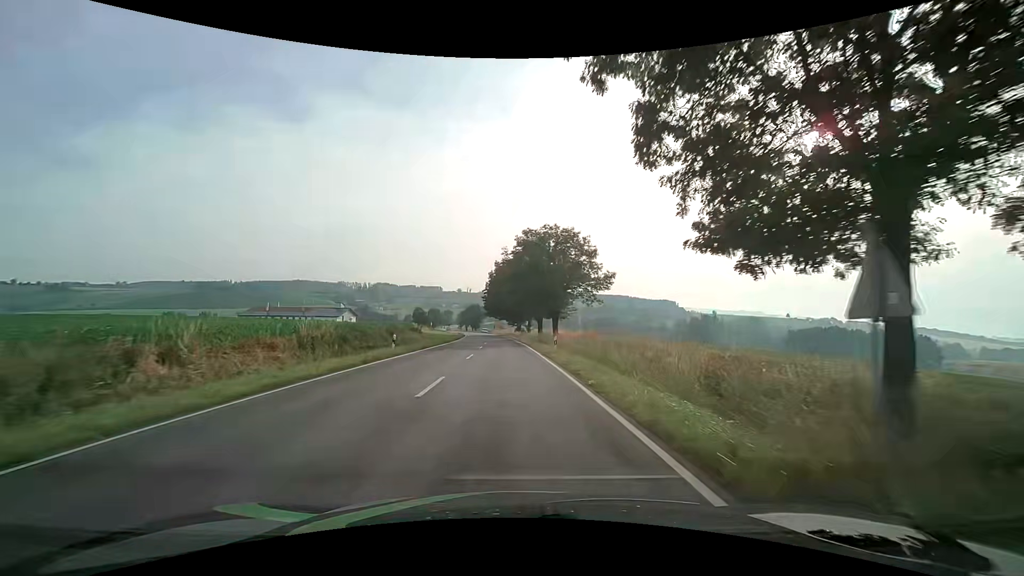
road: secondary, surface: asphalt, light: Day
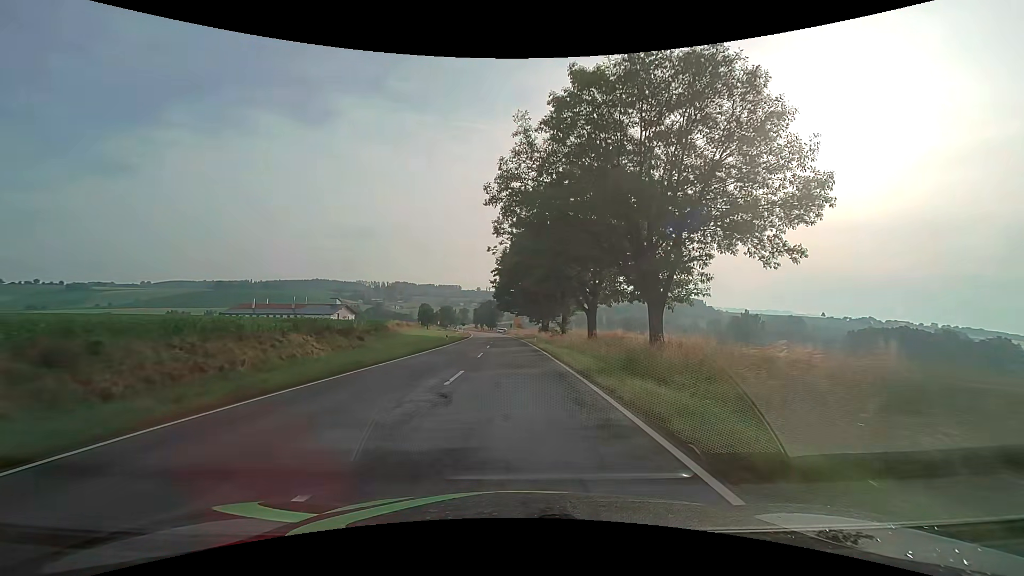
(-0.7, +33.9) m; -2°
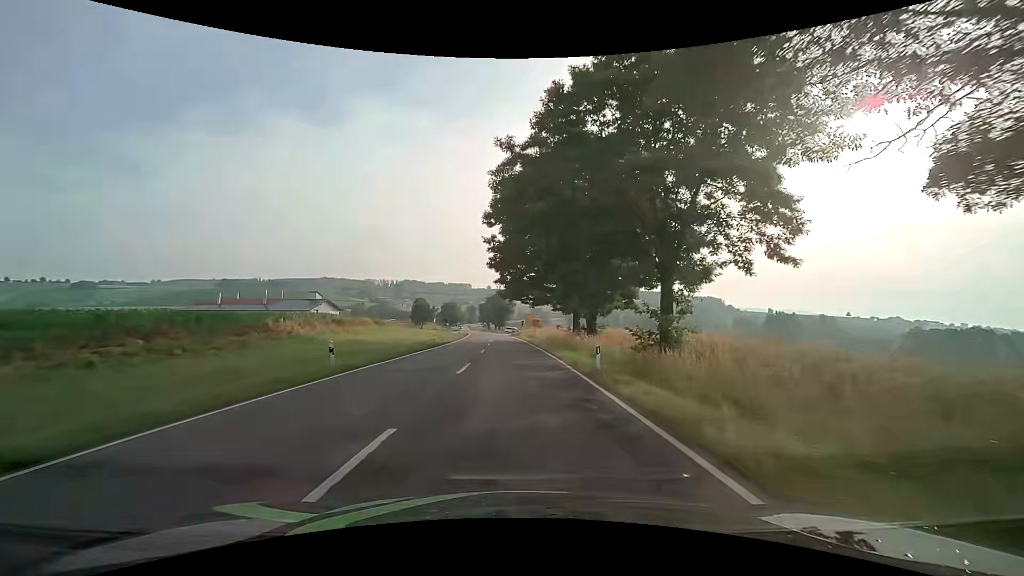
(-0.4, +33.5) m; -2°
(0, +10) (0, +20) (0, +30) (0, +40) (-1, +50) (-1, +60) (-1, +70) (-2, +80) (-3, +90) (-3, +100) m
